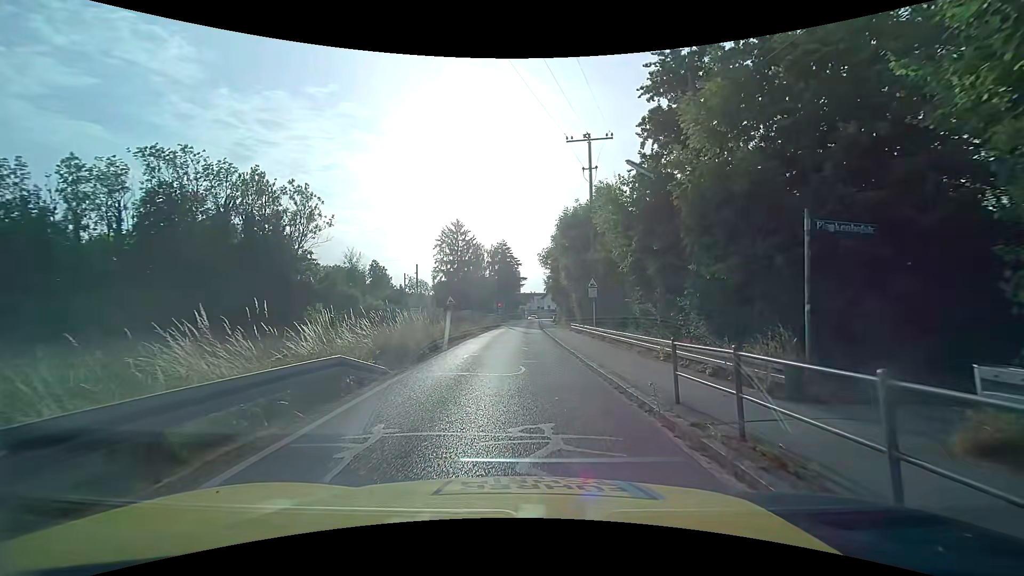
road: unclassified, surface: asphalt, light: Day
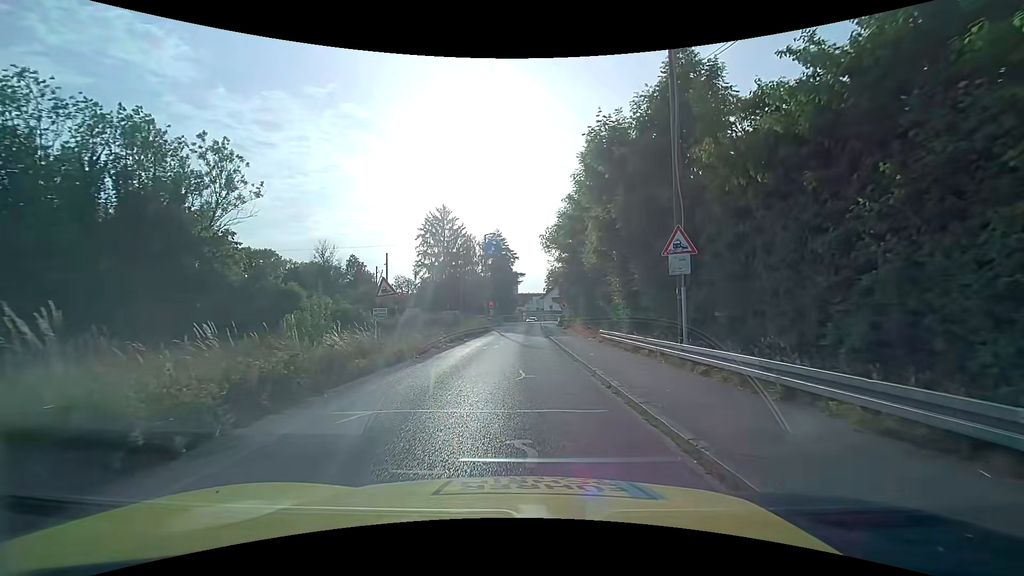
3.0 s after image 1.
(0.0, +15.8) m; +1°
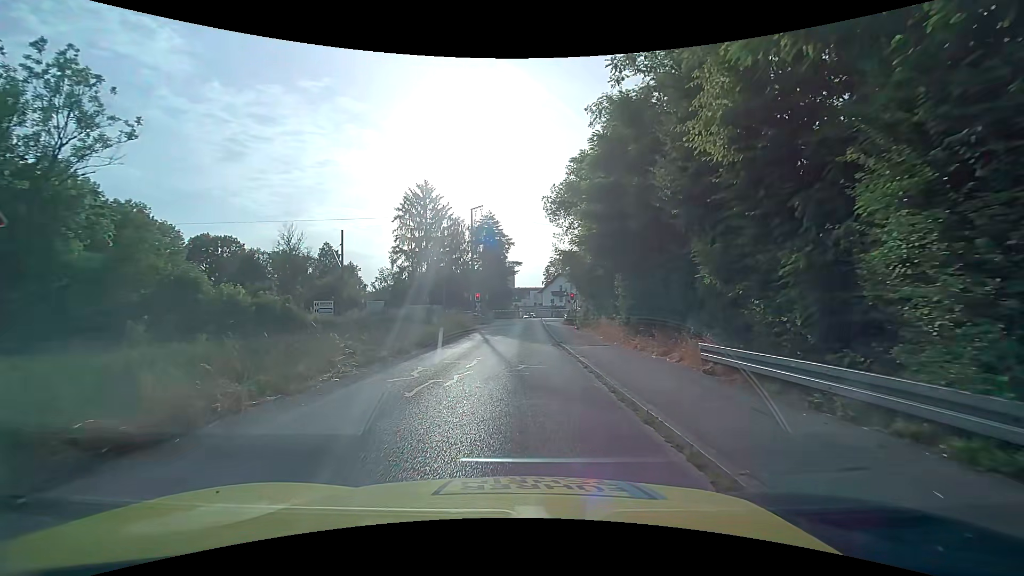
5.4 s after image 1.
(-0.2, +13.9) m; 0°
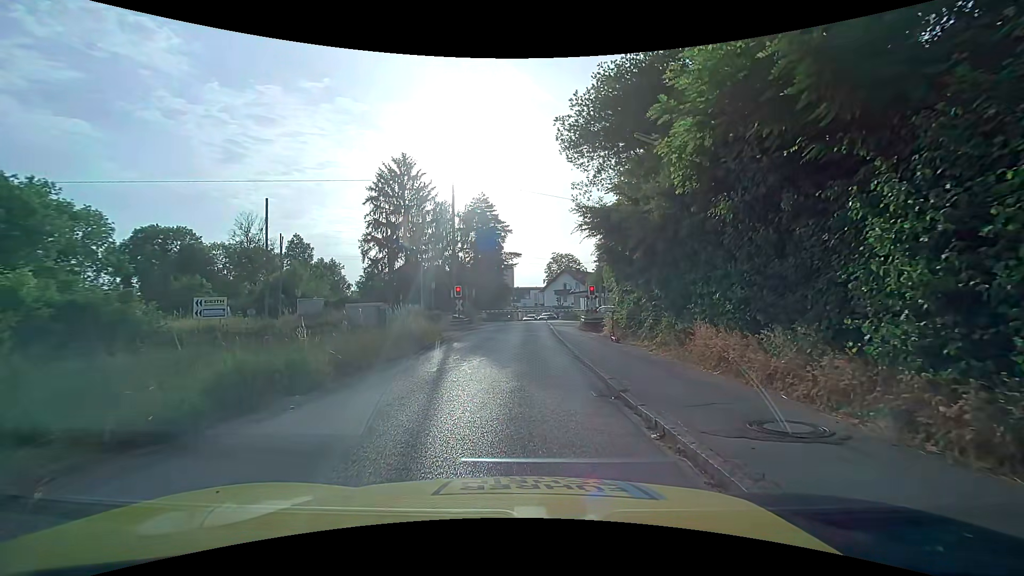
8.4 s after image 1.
(0.0, +13.6) m; -1°
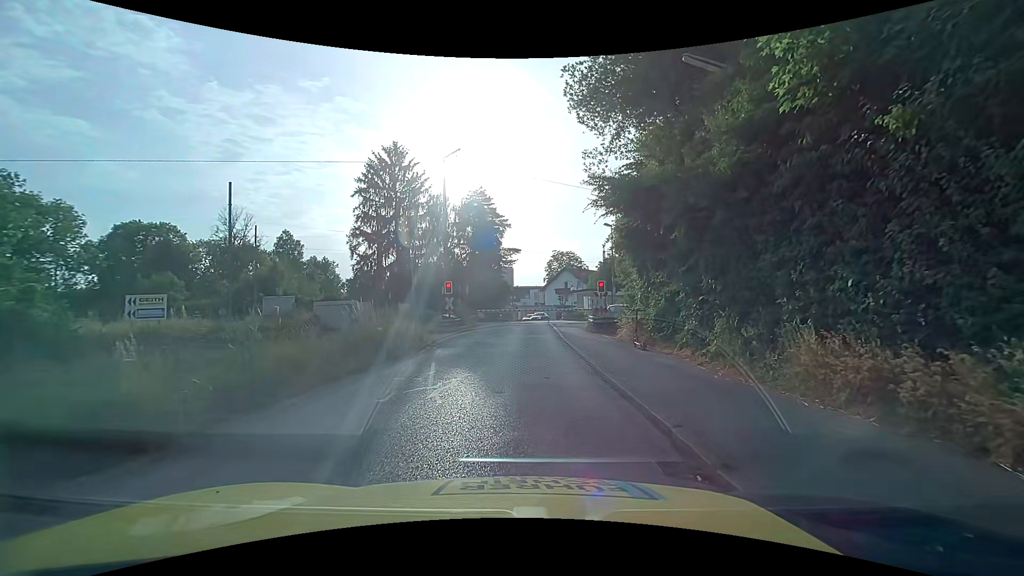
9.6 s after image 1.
(0.0, +4.1) m; 0°
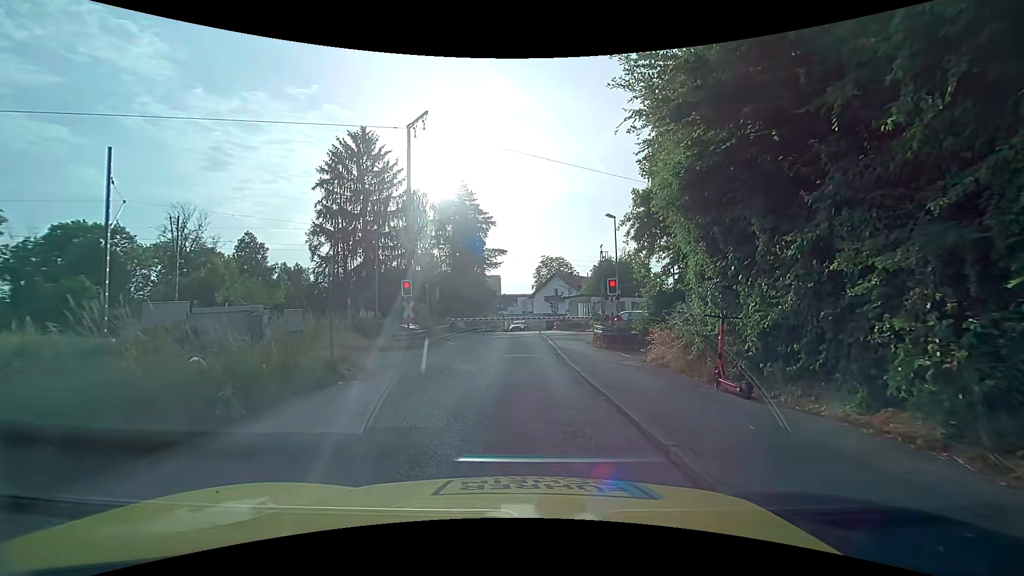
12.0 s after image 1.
(0.0, +7.5) m; +2°
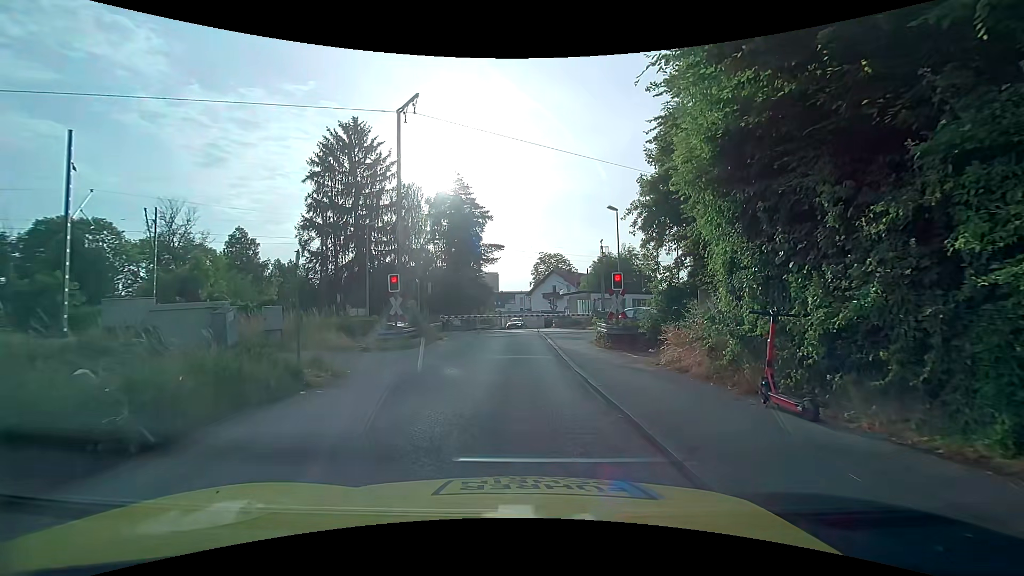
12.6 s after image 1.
(0.0, +1.7) m; -1°
